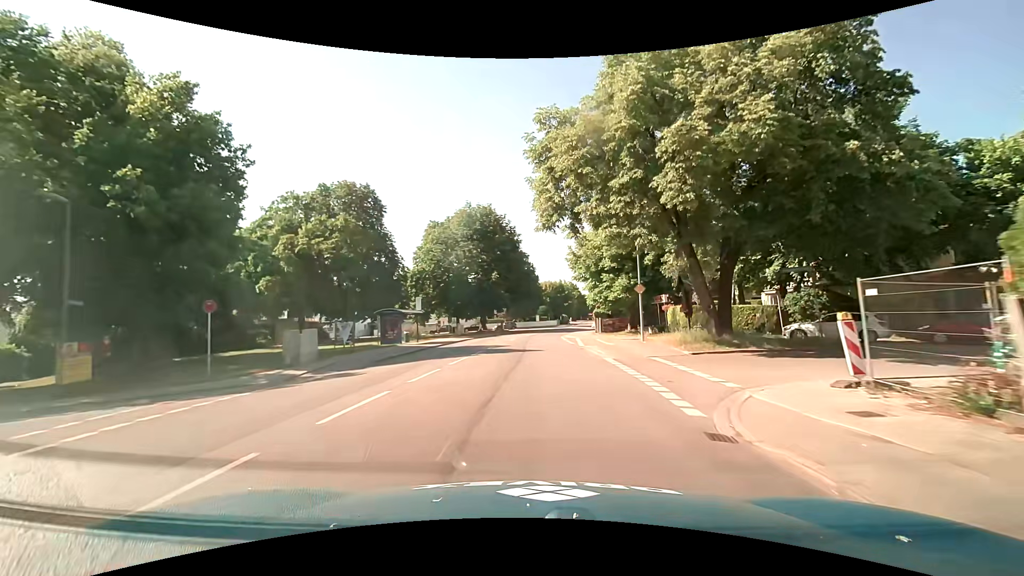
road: secondary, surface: asphalt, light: Day
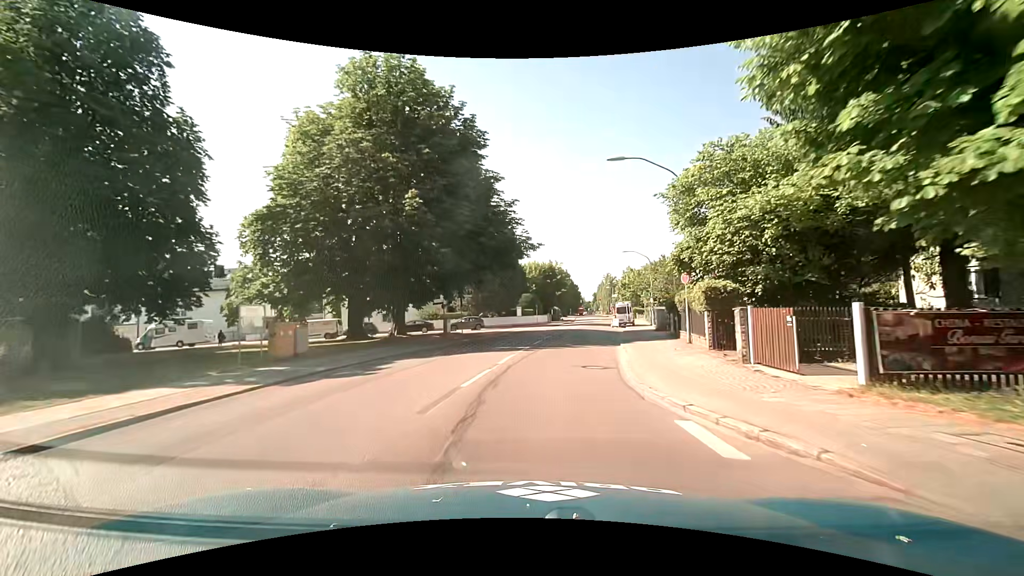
(+0.4, +37.2) m; +2°
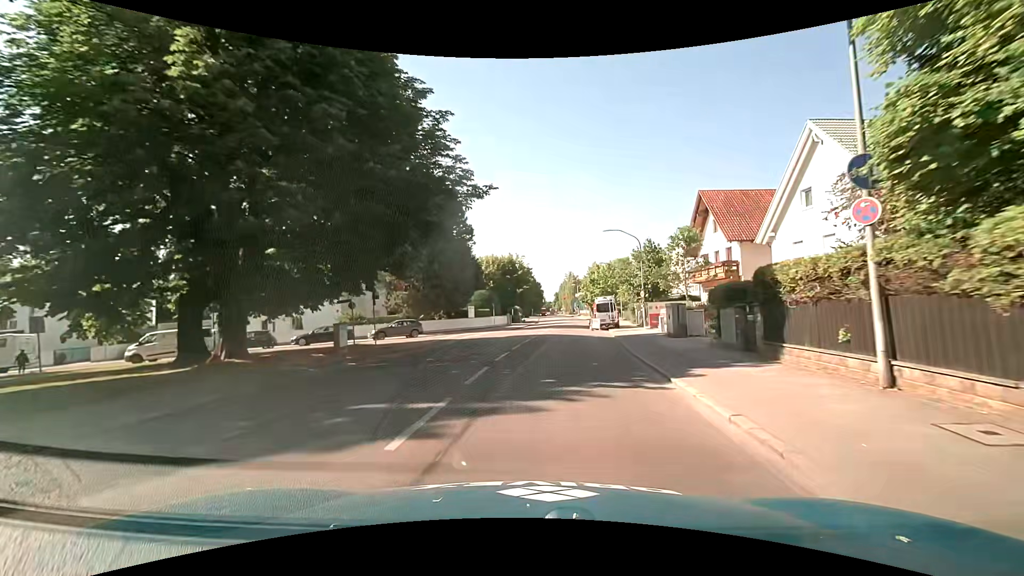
(+0.4, +13.1) m; +5°
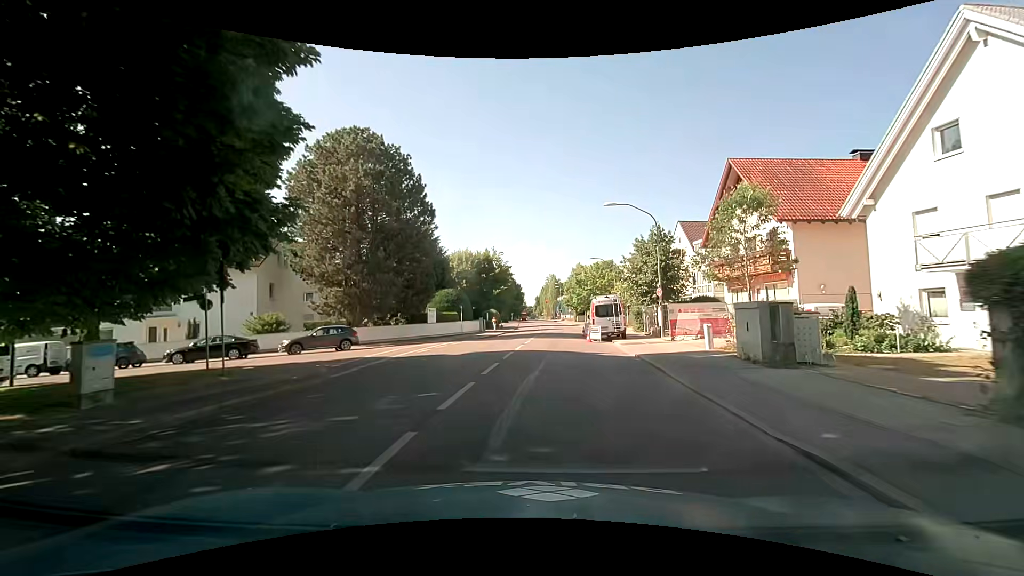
(+0.1, +10.9) m; +2°
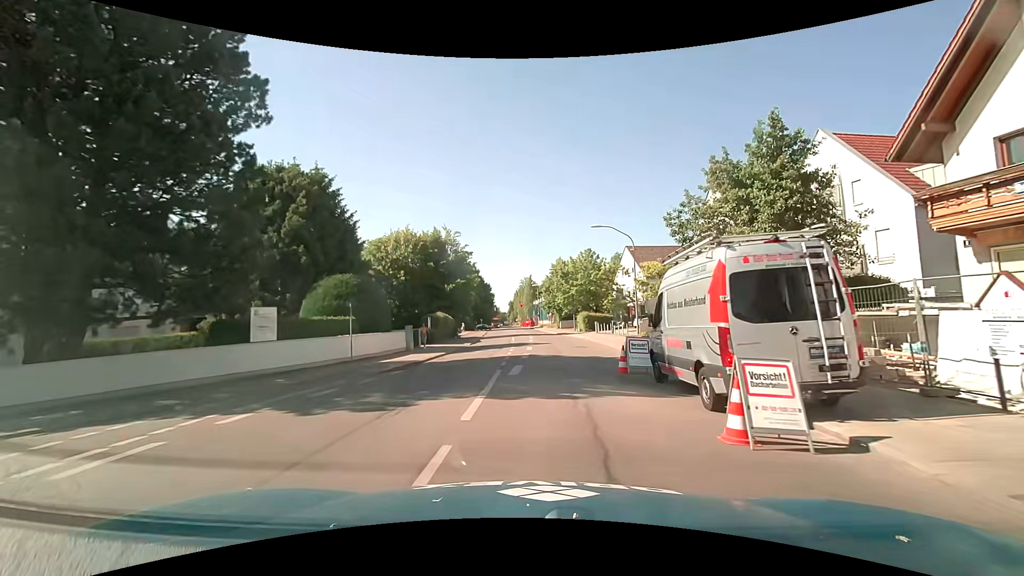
(+0.4, +22.9) m; +3°
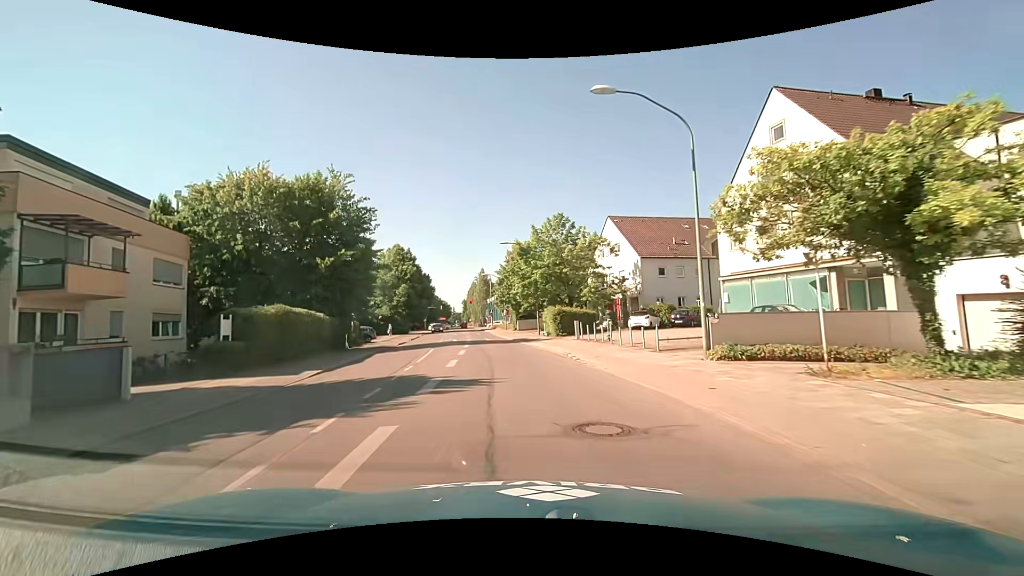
(+1.0, +21.6) m; +4°
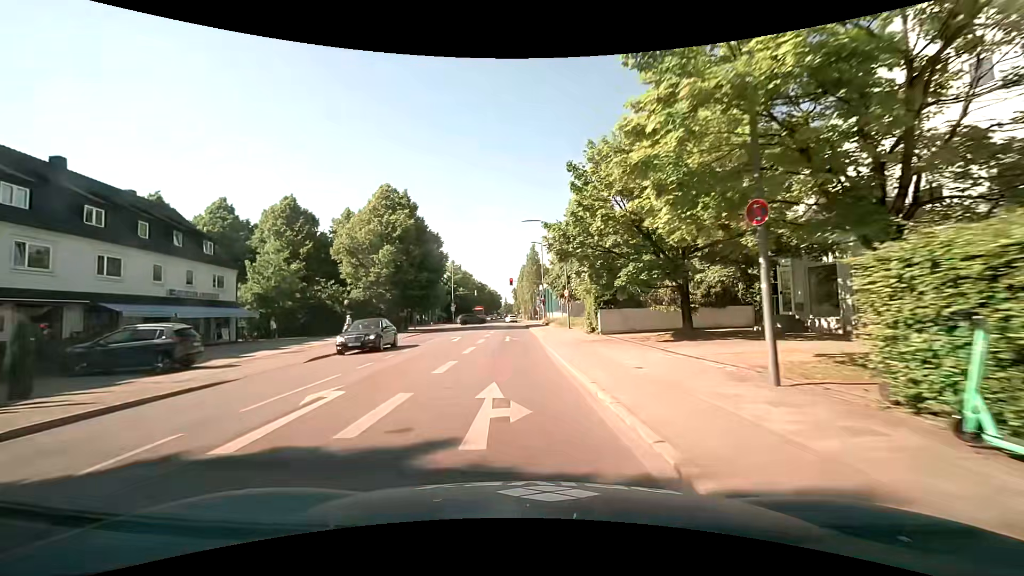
(-1.9, +34.4) m; -6°
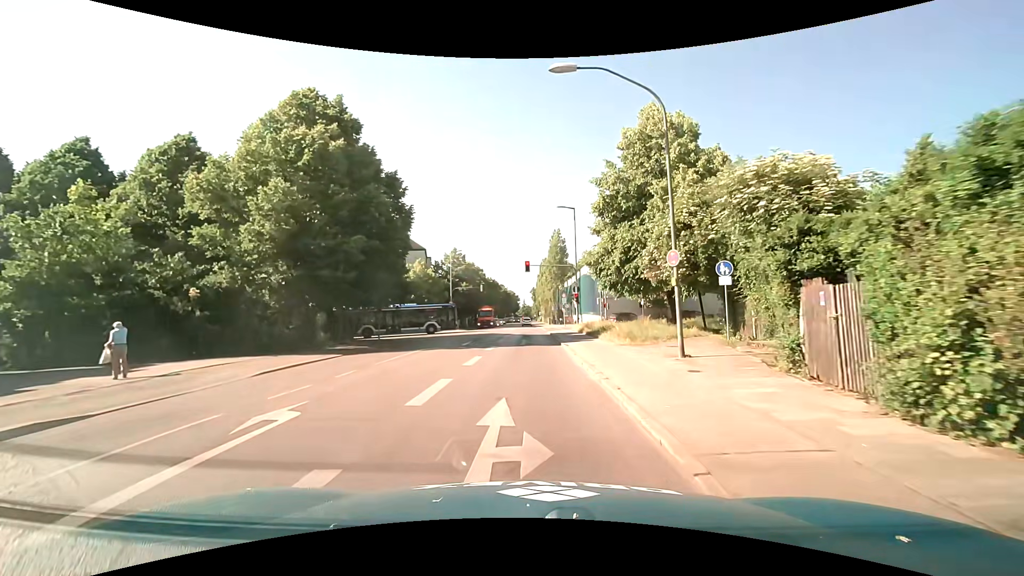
(-0.6, +21.8) m; -2°
(0, +10) (0, +20) (0, +30) (0, +40) (0, +50) (+7, +57) (+16, +60) (+26, +63) (+36, +65) (+45, +68) m
